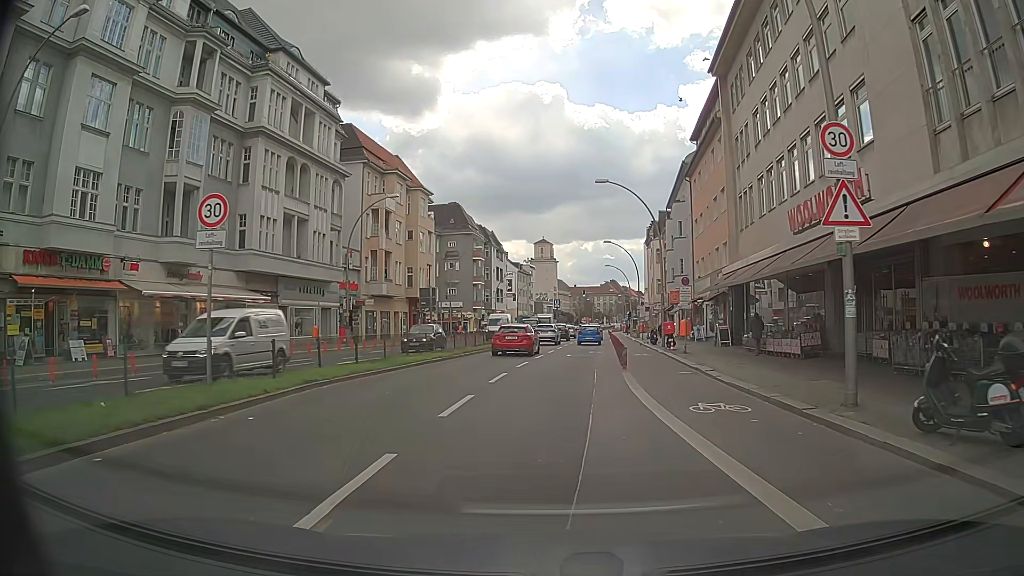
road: primary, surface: asphalt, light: Day
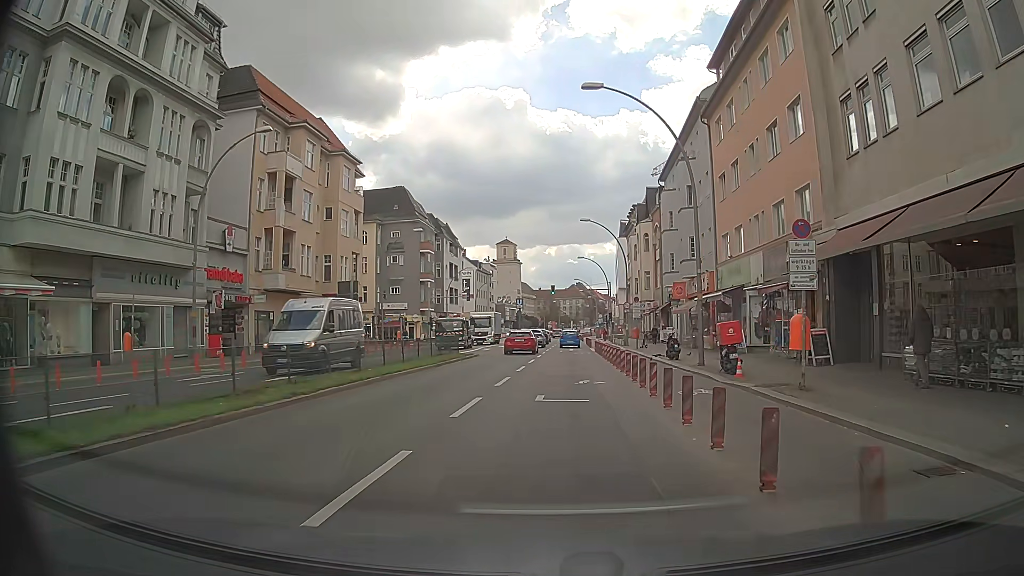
(+0.4, +17.5) m; +3°
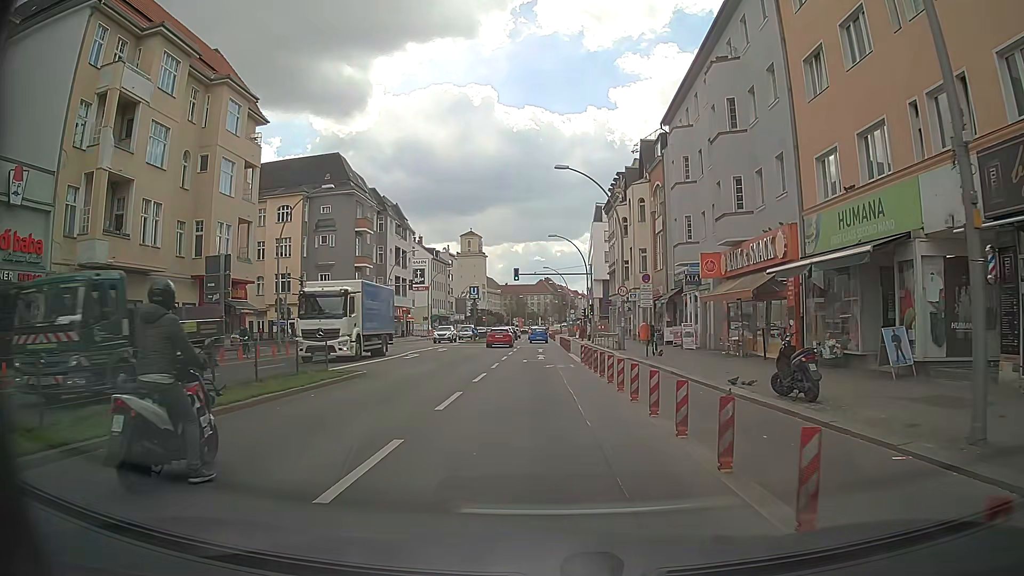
(+0.4, +17.4) m; +2°
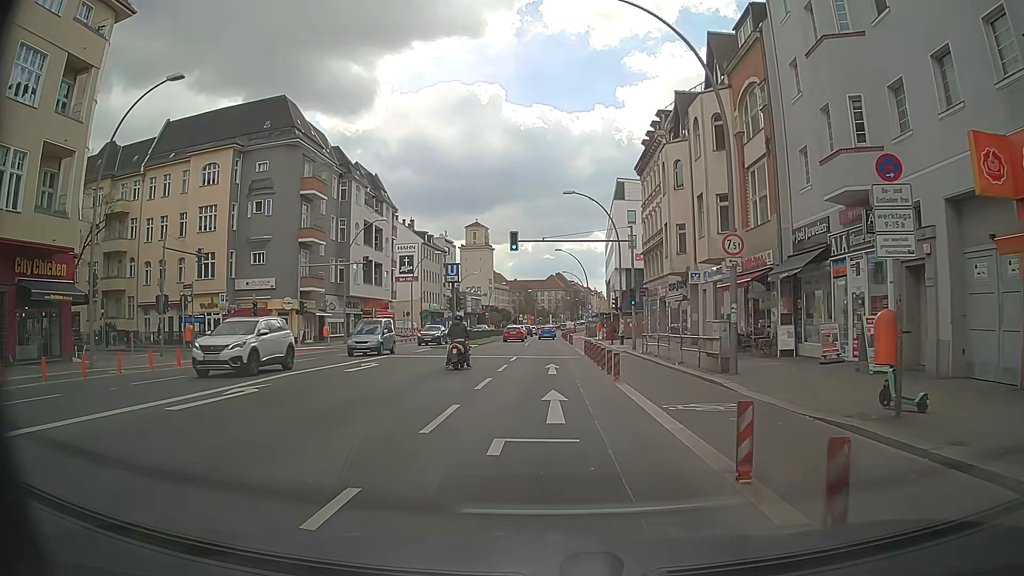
(-0.1, +20.6) m; -1°
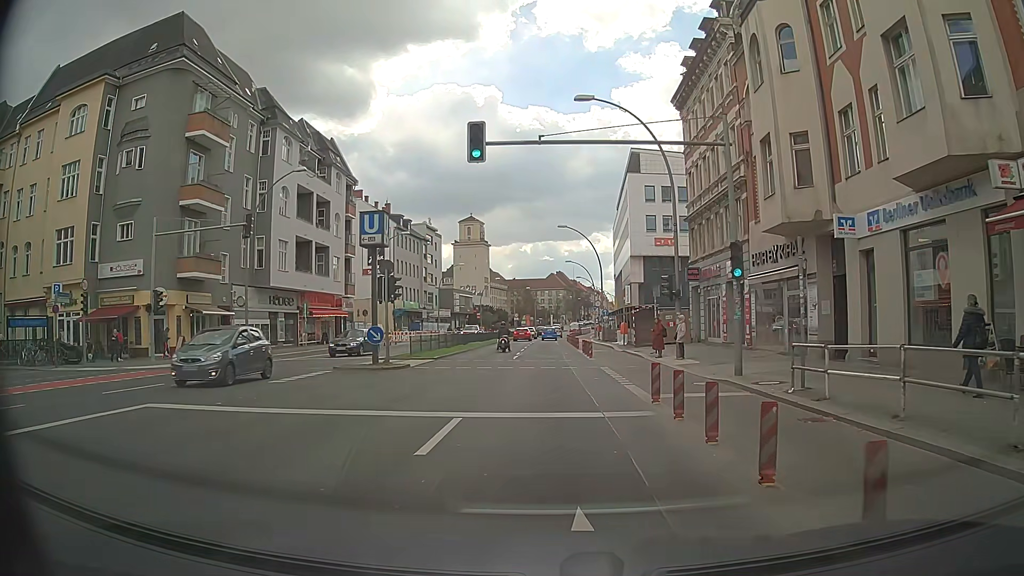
(+0.1, +19.4) m; +1°
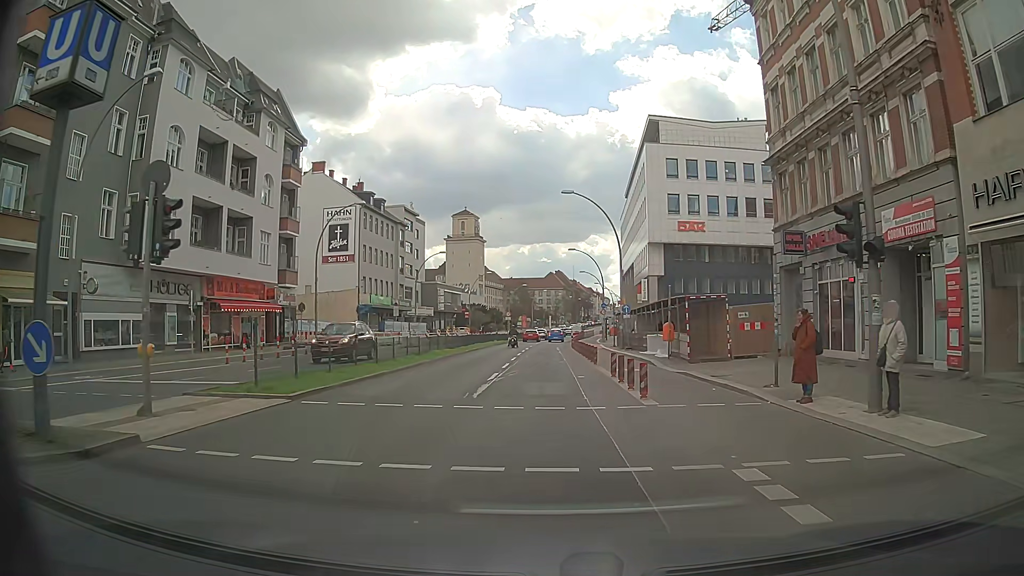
(-0.1, +16.2) m; -1°
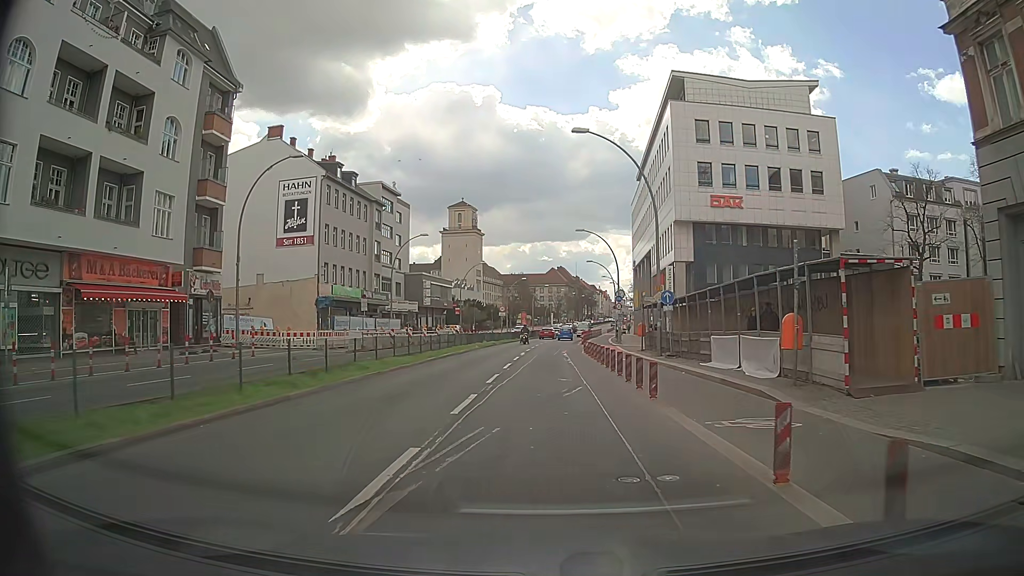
(0.0, +13.7) m; 0°
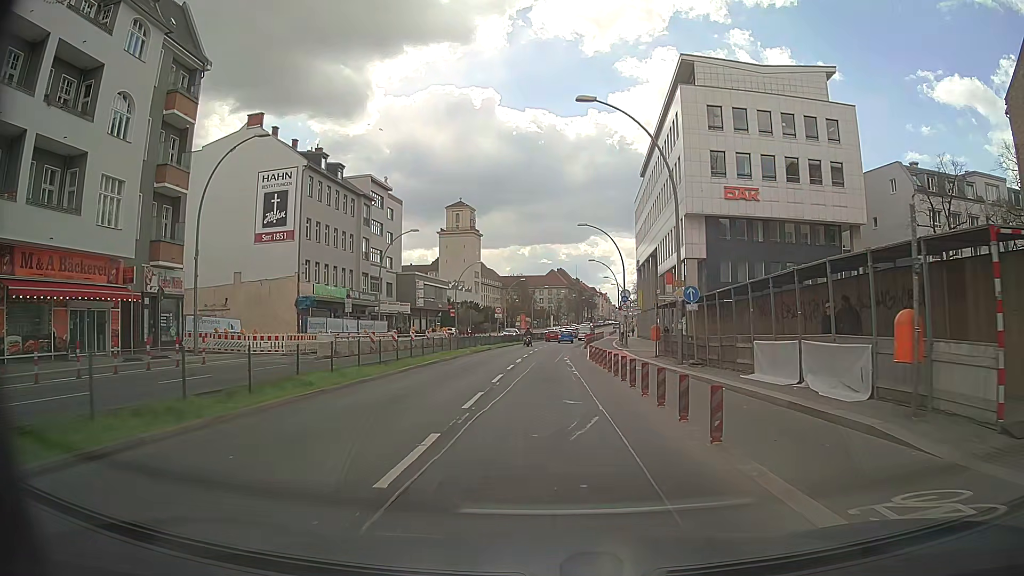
(0.0, +4.8) m; 0°
(0, +10) (-1, +20) (-2, +30) (-2, +40) (-2, +50) (-1, +60) (0, +70) (+1, +80) (+2, +90) (+3, +100) m
